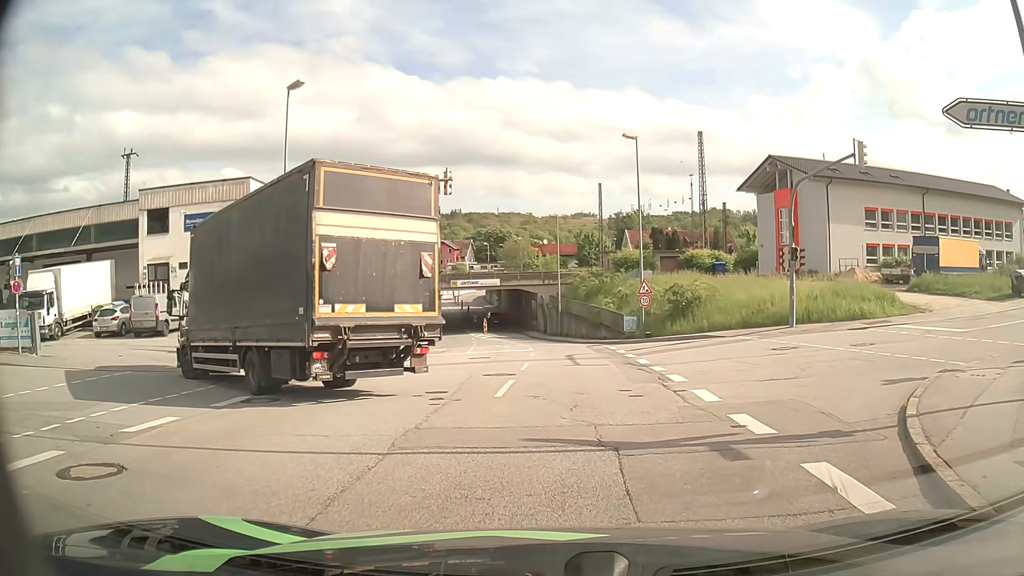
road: tertiary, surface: asphalt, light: Day
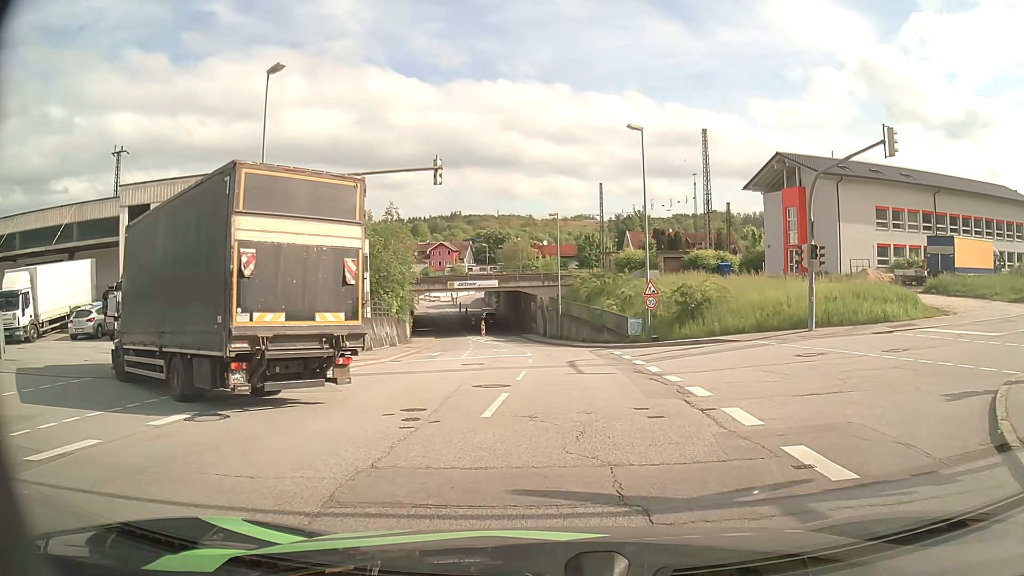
(0.0, +2.1) m; 0°
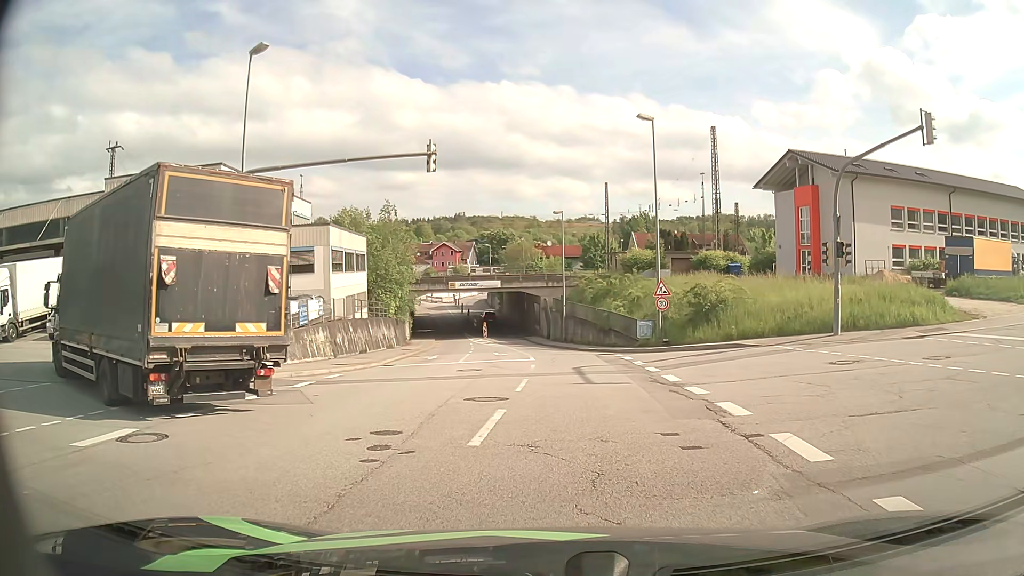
(0.0, +2.0) m; -2°
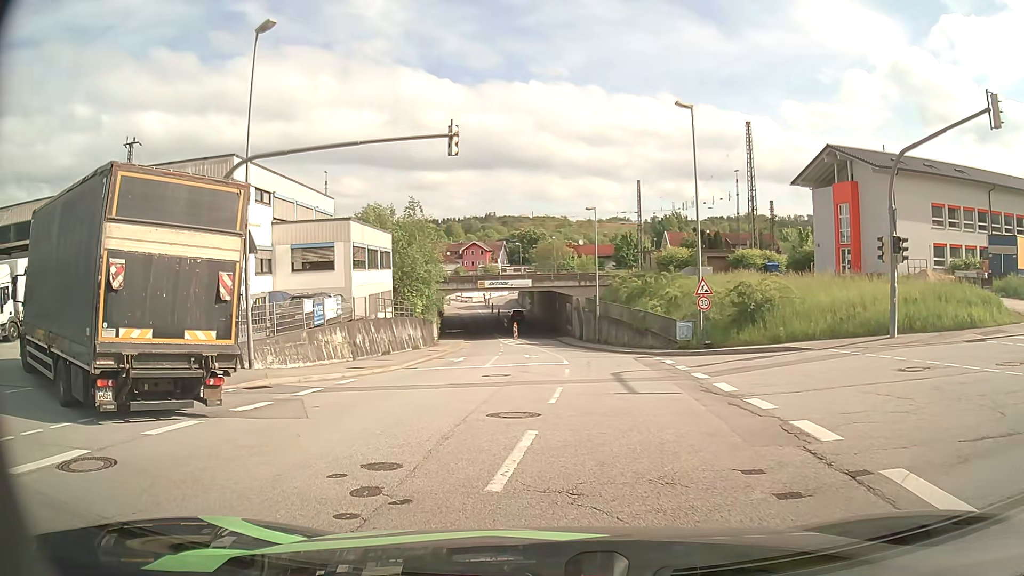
(0.0, +1.9) m; -2°
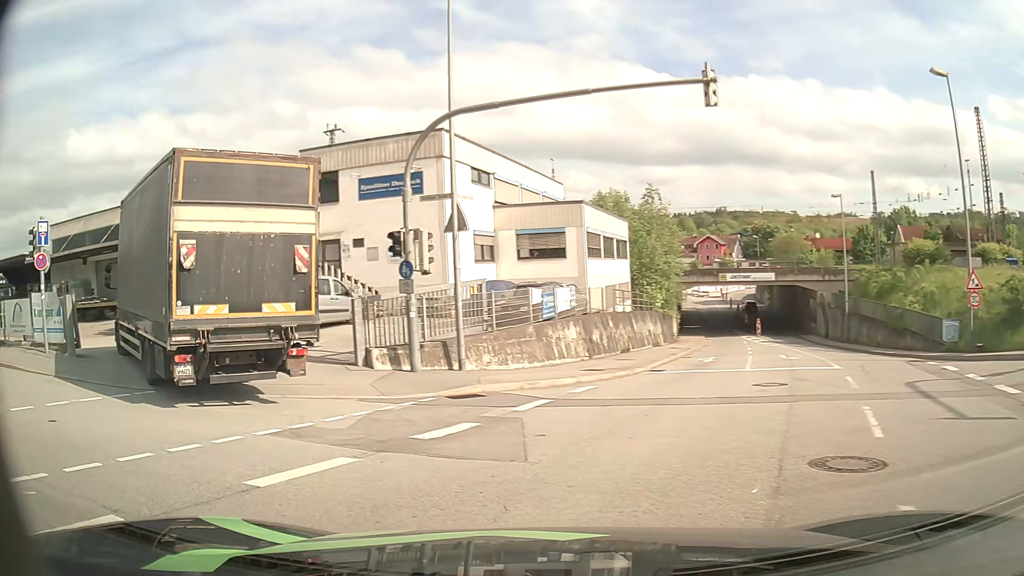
(-0.5, +3.6) m; -19°
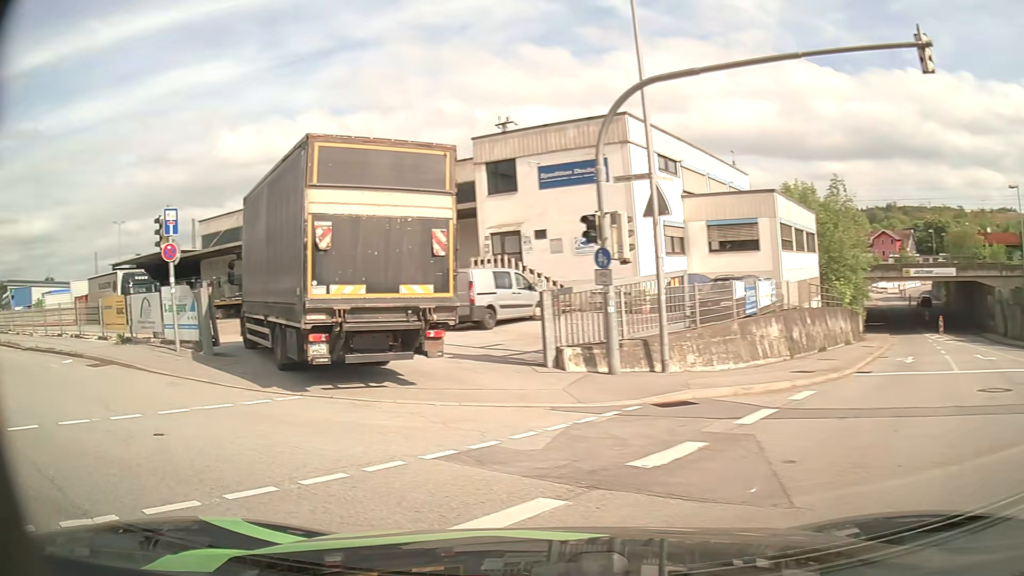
(-0.2, +1.9) m; -14°
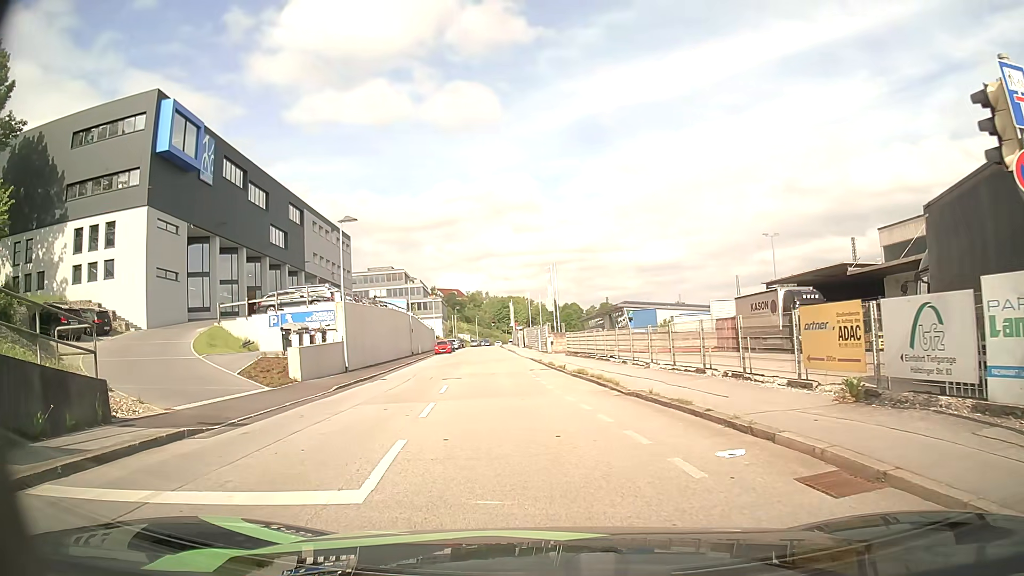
(-6.1, +8.7) m; -59°
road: residential
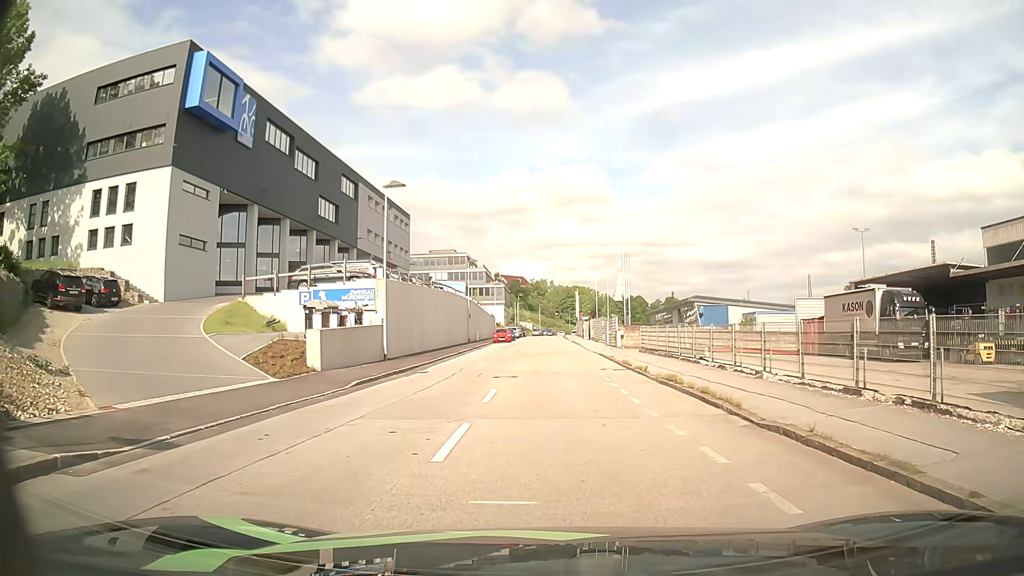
(-0.1, +5.1) m; -4°
(0, +10) (+1, +20) (+1, +30) (+1, +40) (+1, +50) (+2, +60) (+2, +70) (+2, +80) (+2, +90) (+2, +100) m
